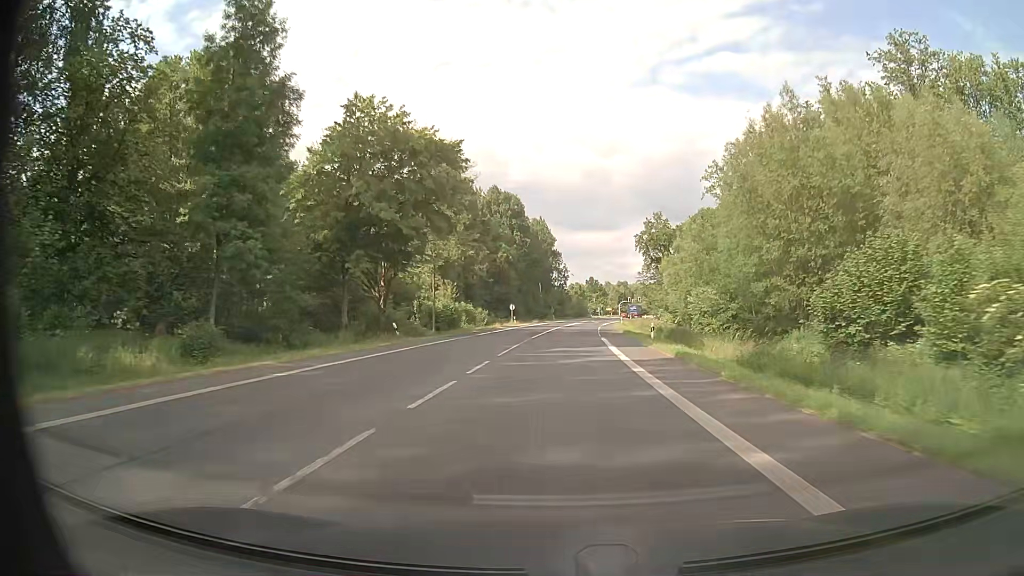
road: primary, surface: asphalt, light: Day
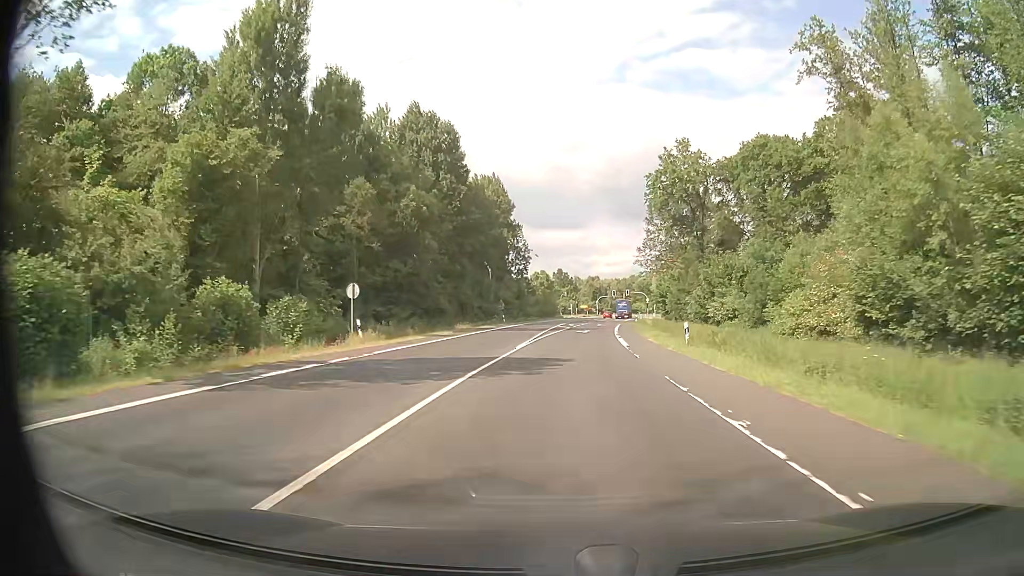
(+1.3, +56.2) m; +3°
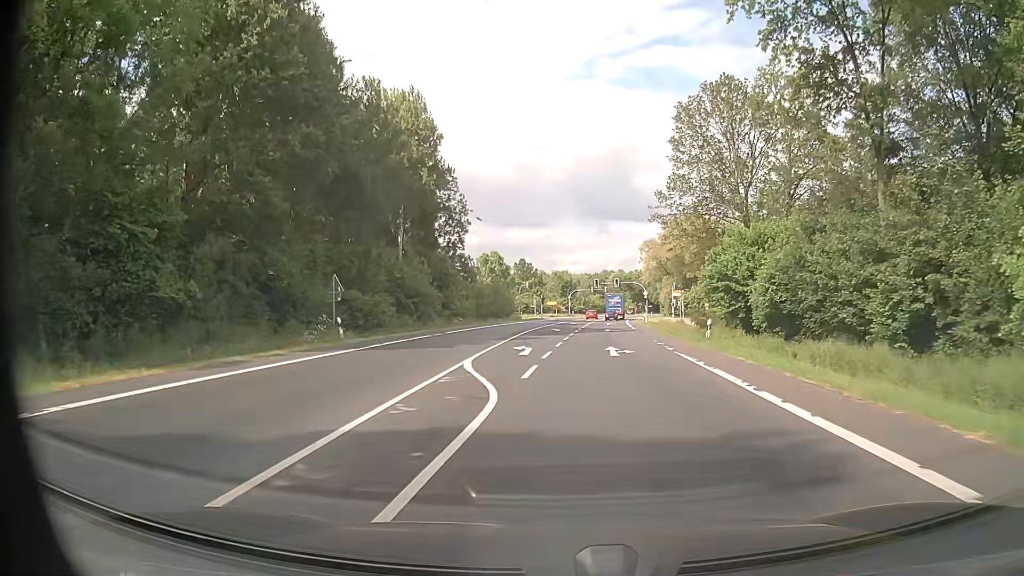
(+1.5, +49.7) m; +3°
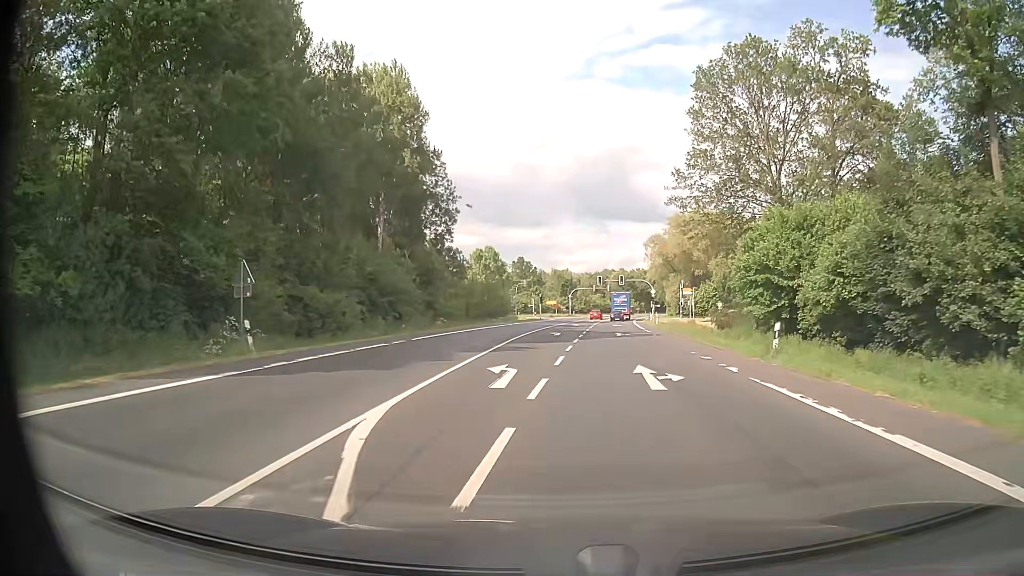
(0.0, +8.8) m; 0°
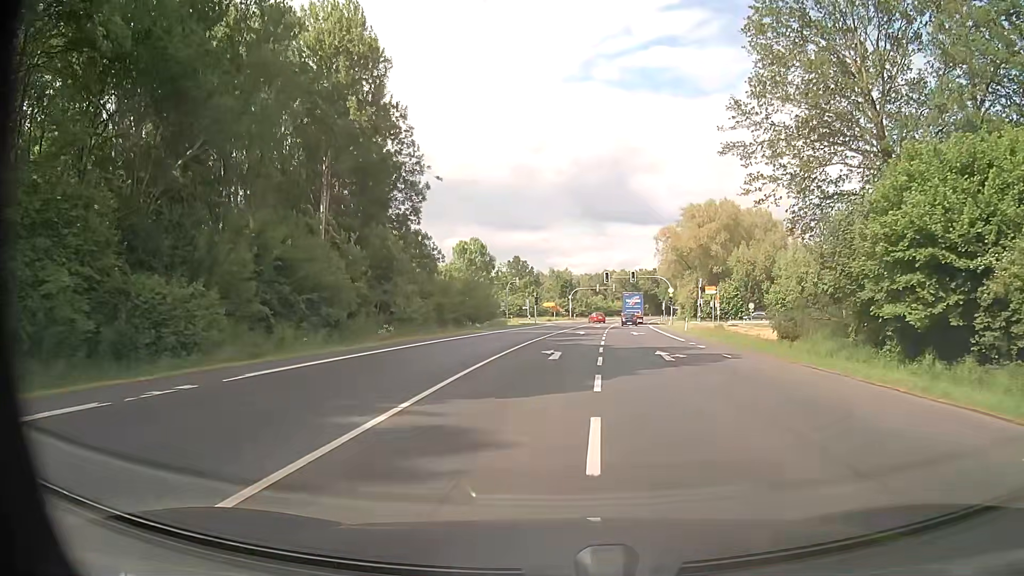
(0.0, +16.9) m; 0°
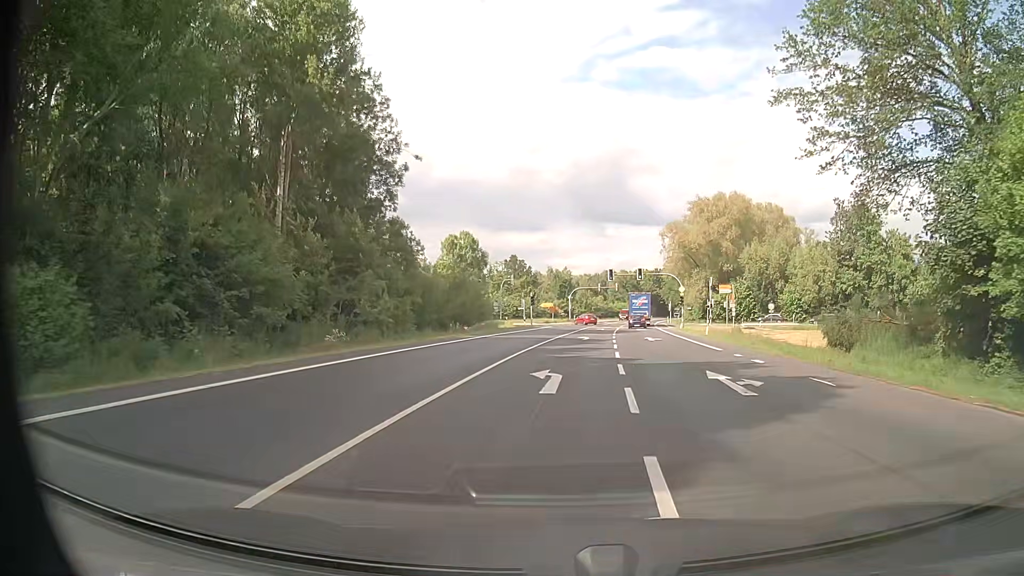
(0.0, +8.3) m; 0°
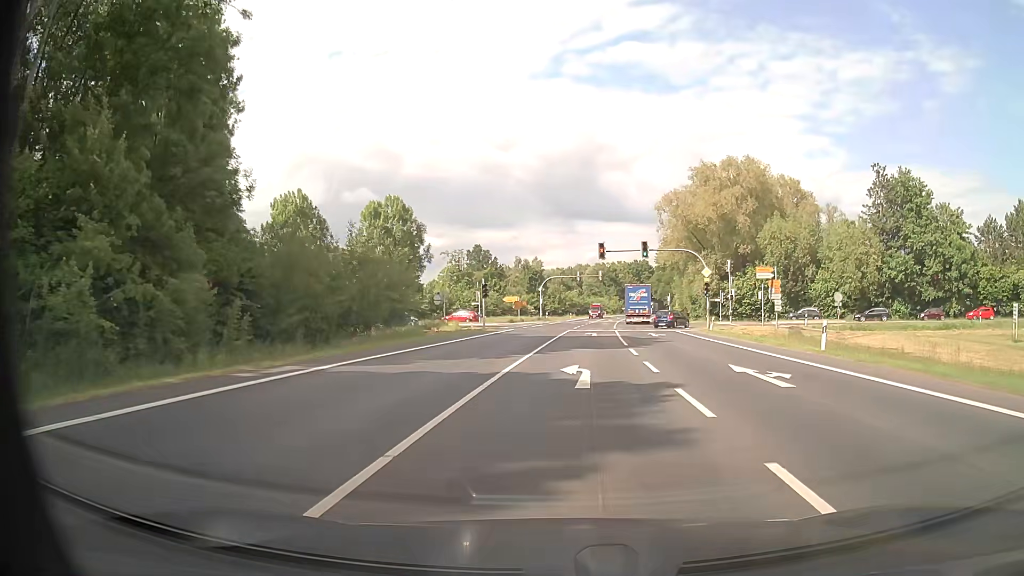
(+0.4, +24.7) m; +2°
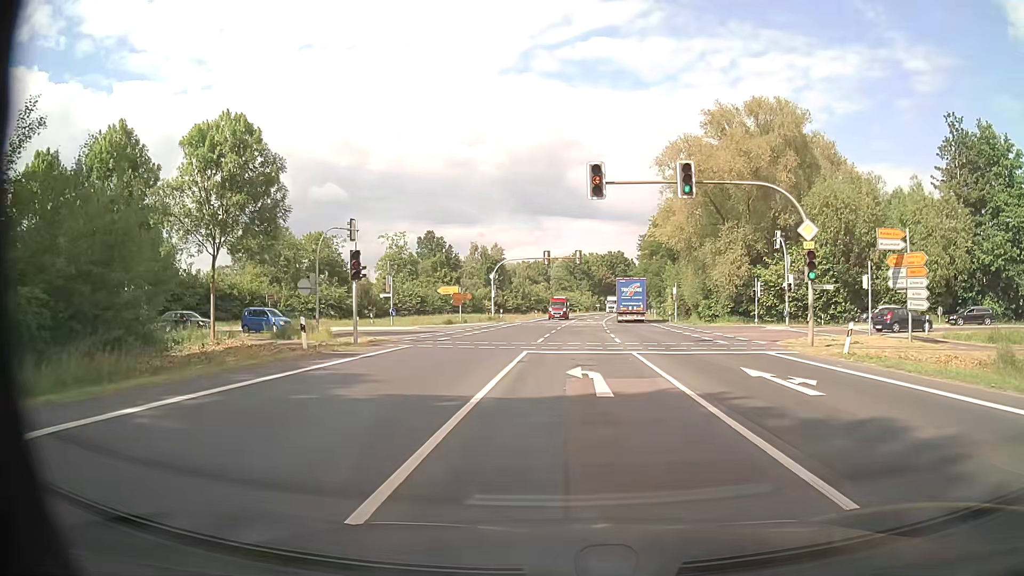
(+0.7, +25.8) m; +3°
